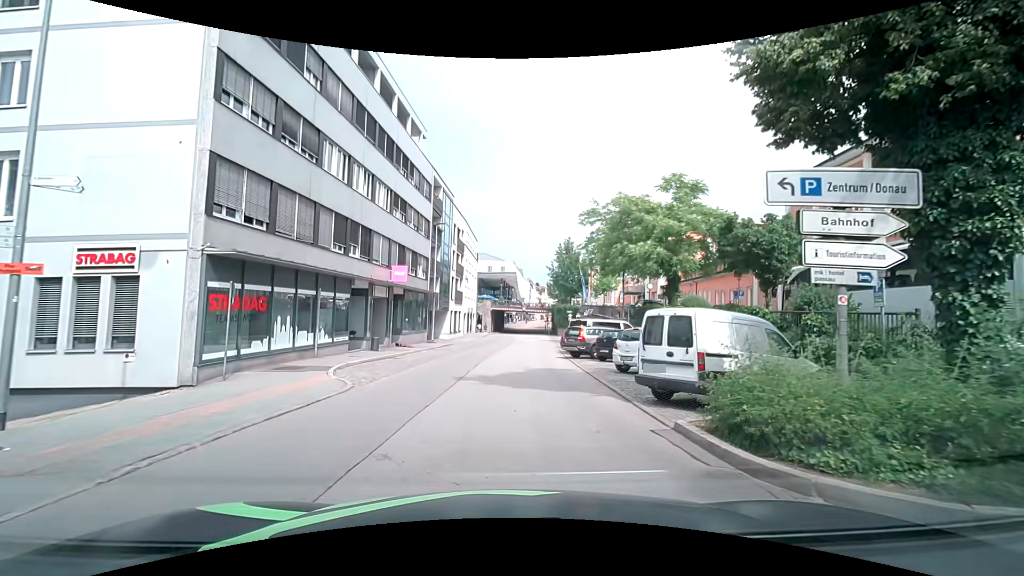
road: residential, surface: asphalt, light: Day
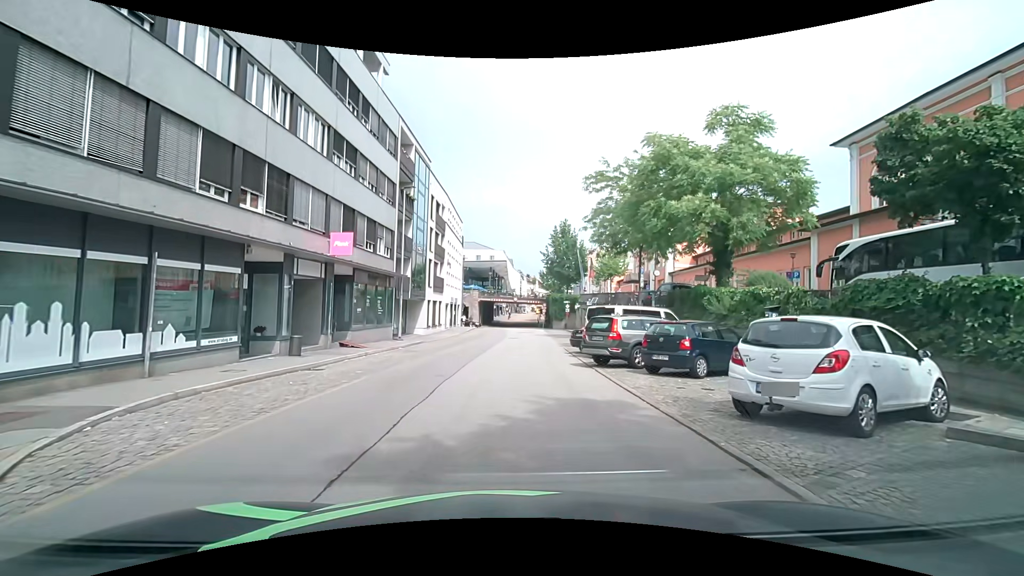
(+0.1, +9.2) m; +3°
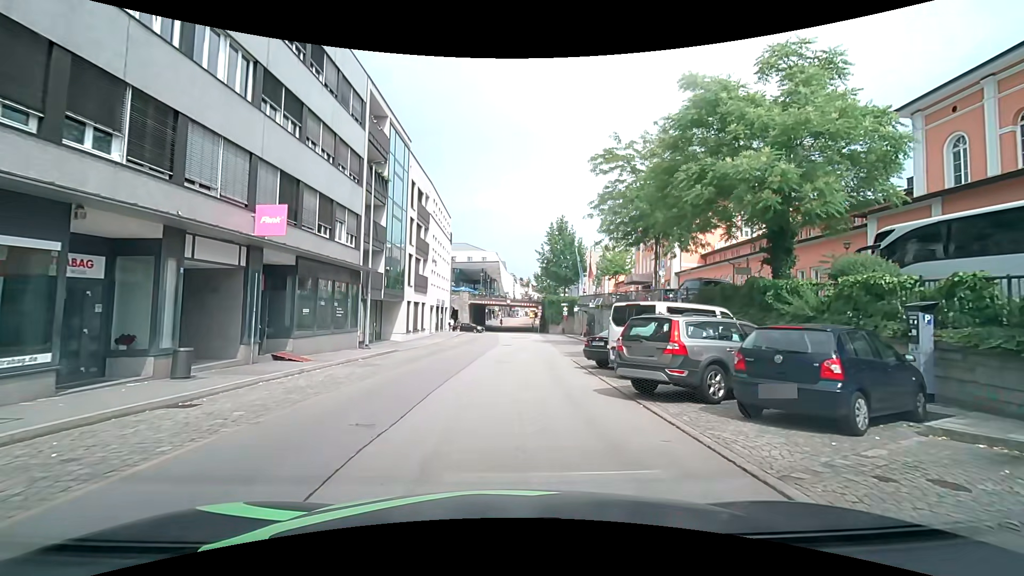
(-0.1, +5.9) m; -1°
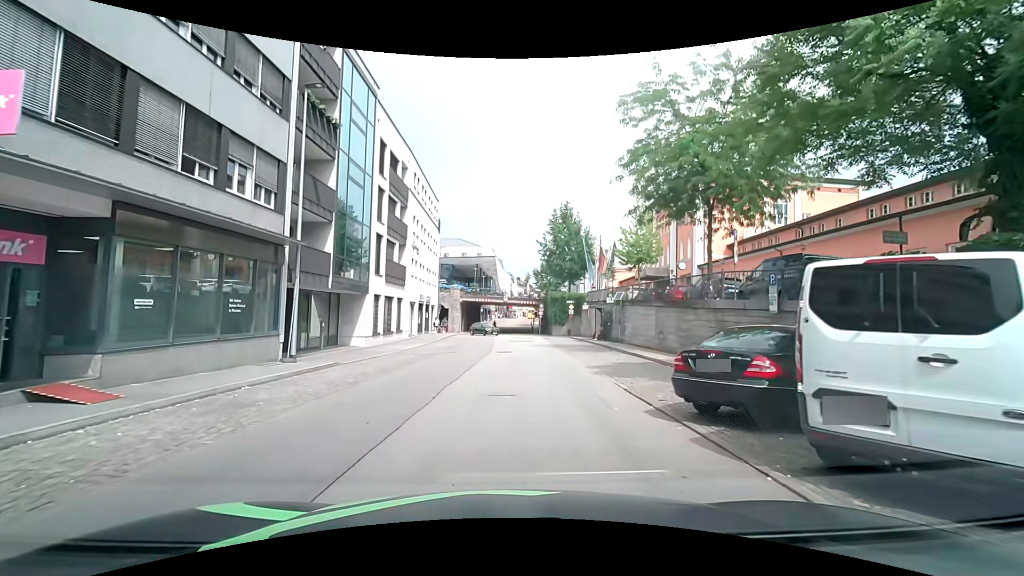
(0.0, +8.9) m; +1°
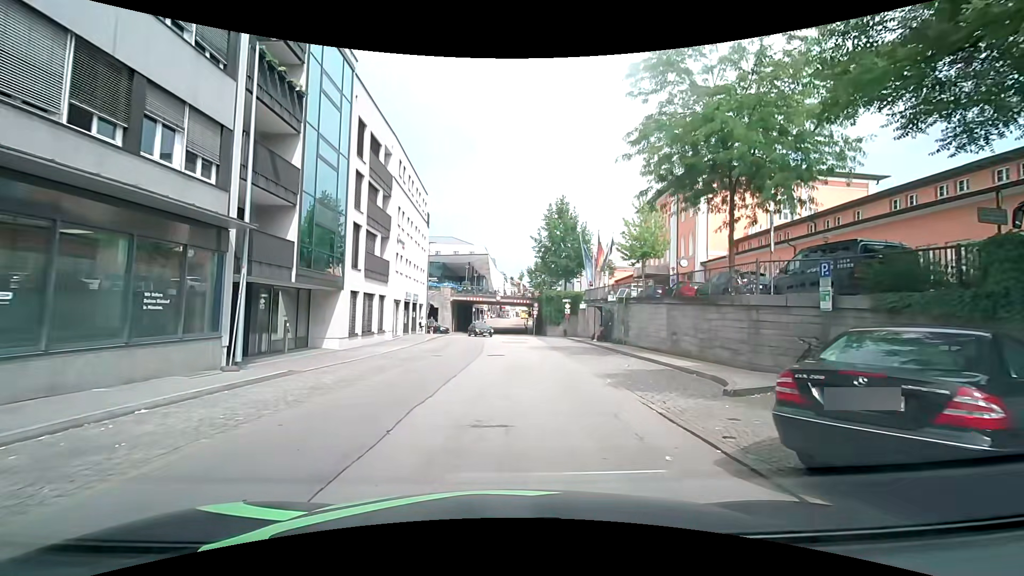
(0.0, +3.1) m; +2°
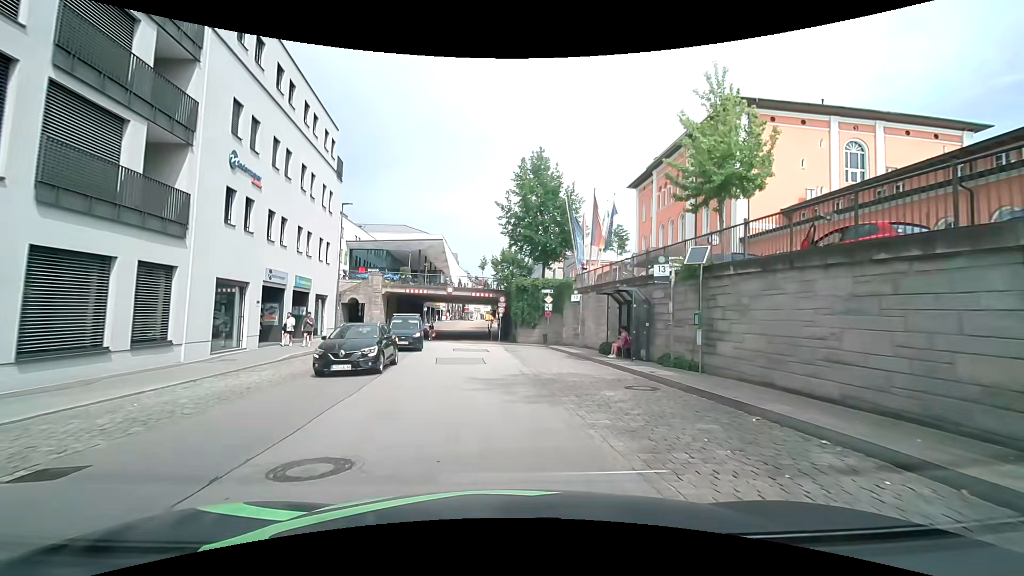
(+0.6, +18.0) m; +3°
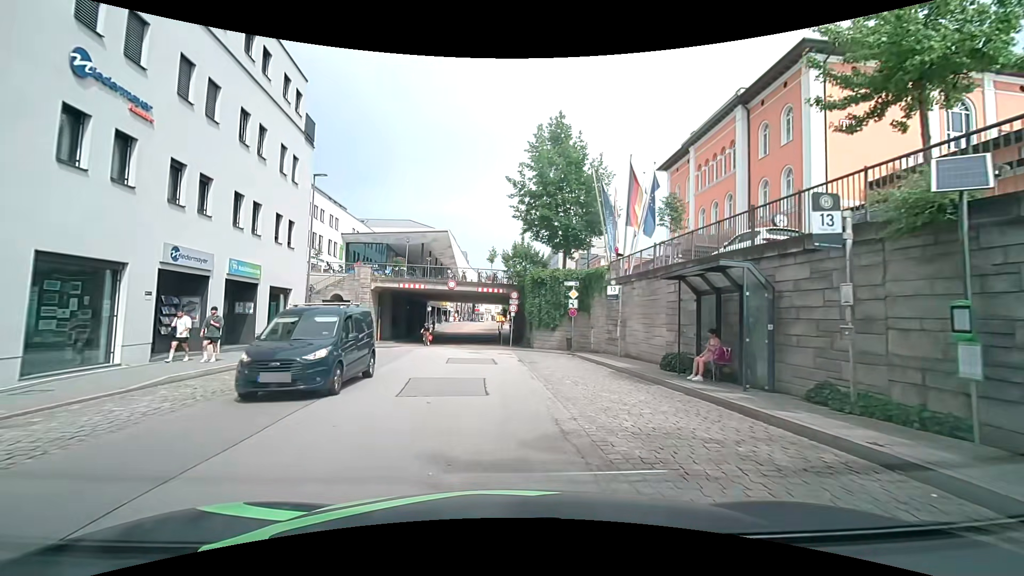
(-0.1, +7.6) m; -2°
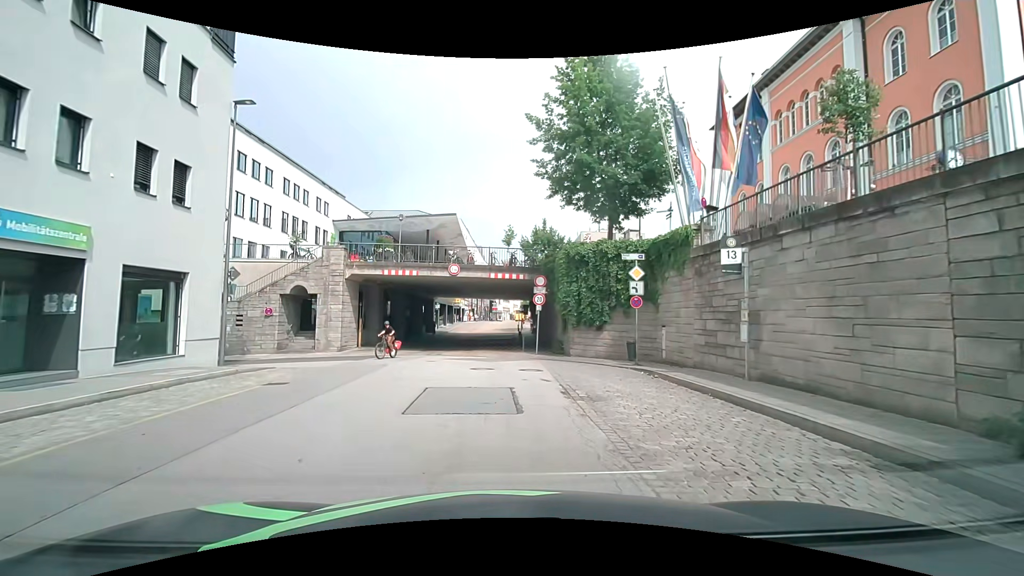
(-0.2, +10.3) m; -3°
